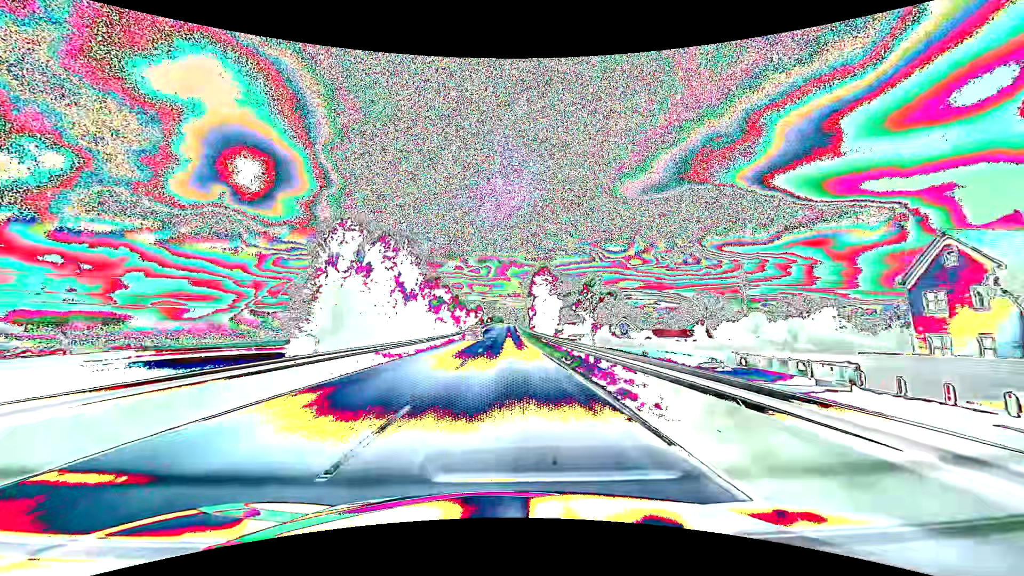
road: primary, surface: asphalt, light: Day
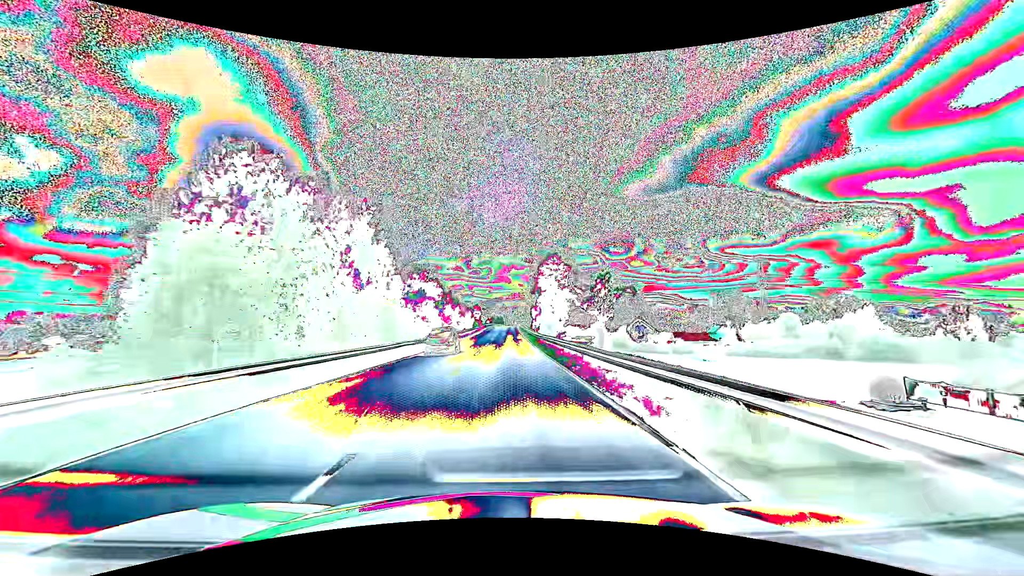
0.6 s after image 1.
(0.0, +15.1) m; 0°
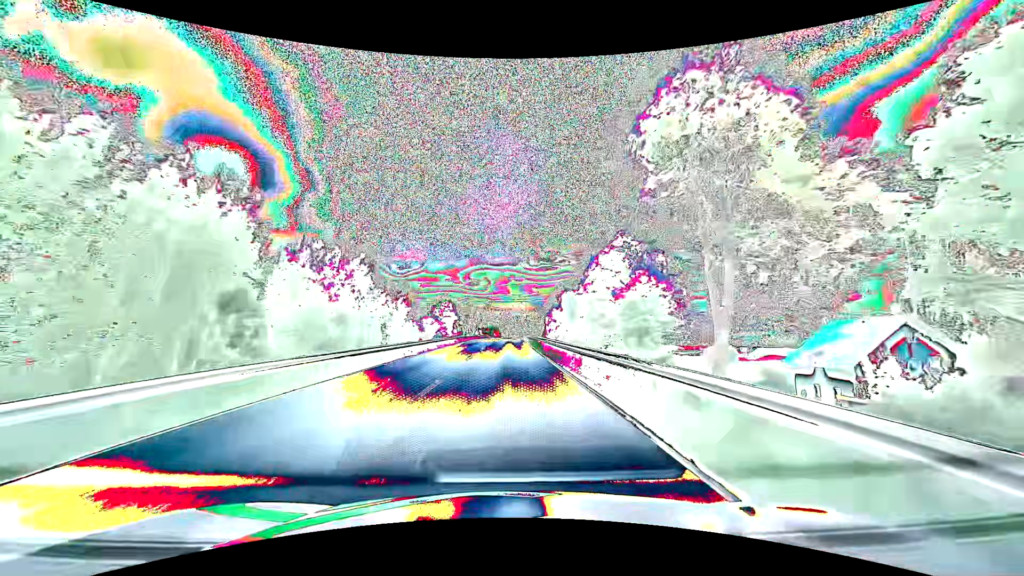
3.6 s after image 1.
(0.0, +76.5) m; 0°
(0, +10) (0, +20) (0, +30) (0, +40) (0, +50) (0, +60) (0, +70) (+1, +80) (+1, +90) (+1, +100) m
